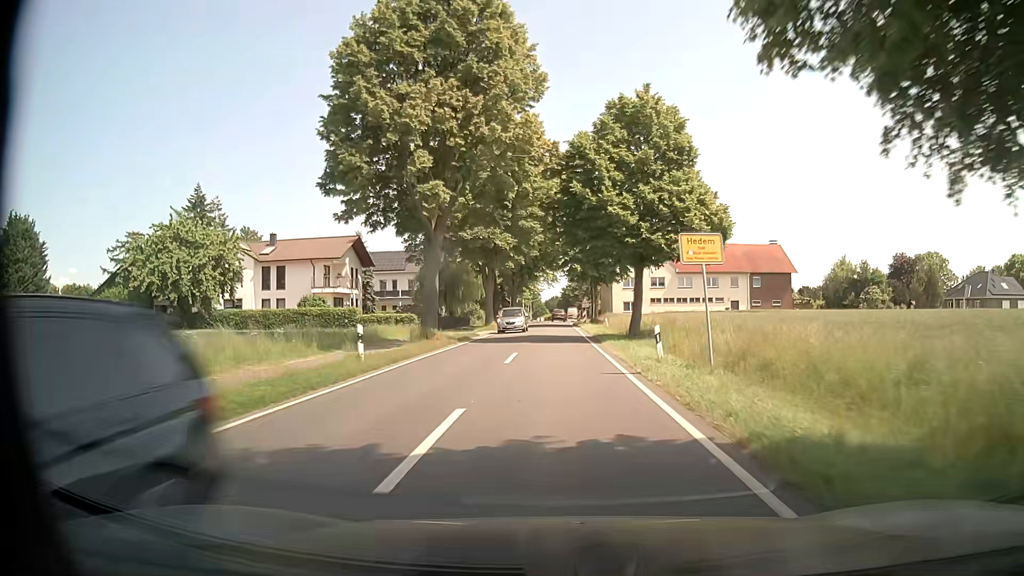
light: Day
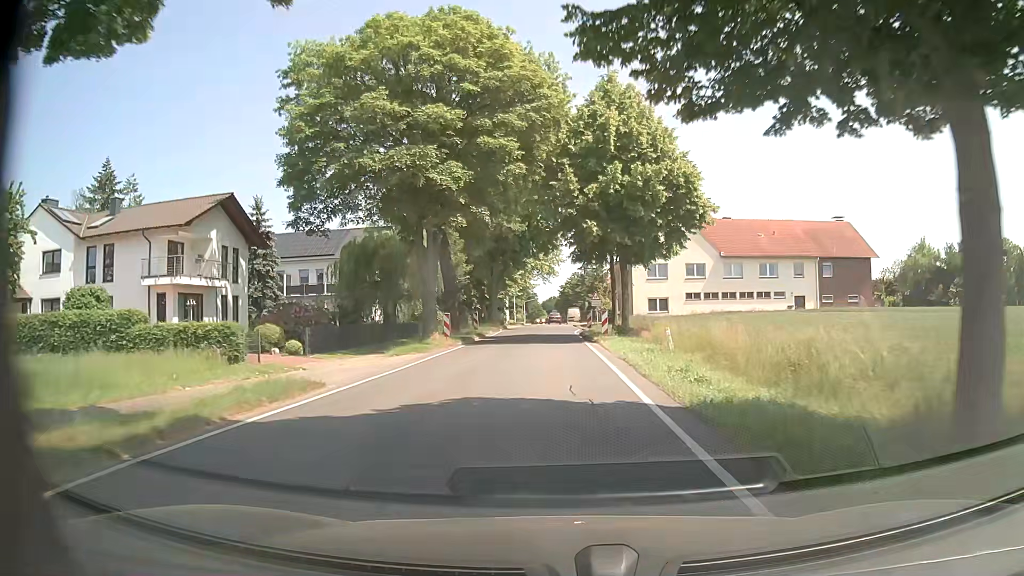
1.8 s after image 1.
(+0.2, +25.6) m; +1°
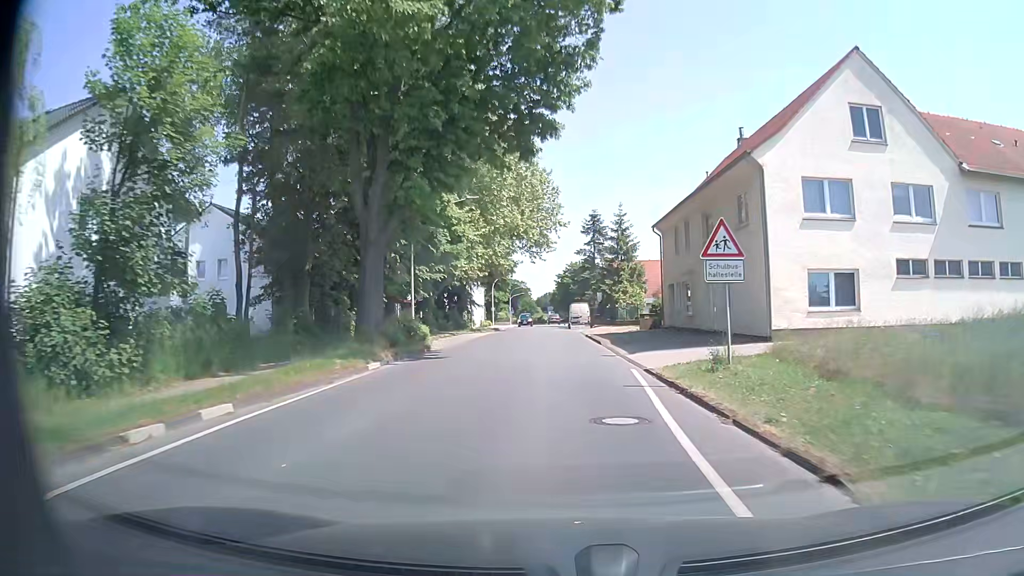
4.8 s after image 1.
(-0.5, +41.0) m; 0°
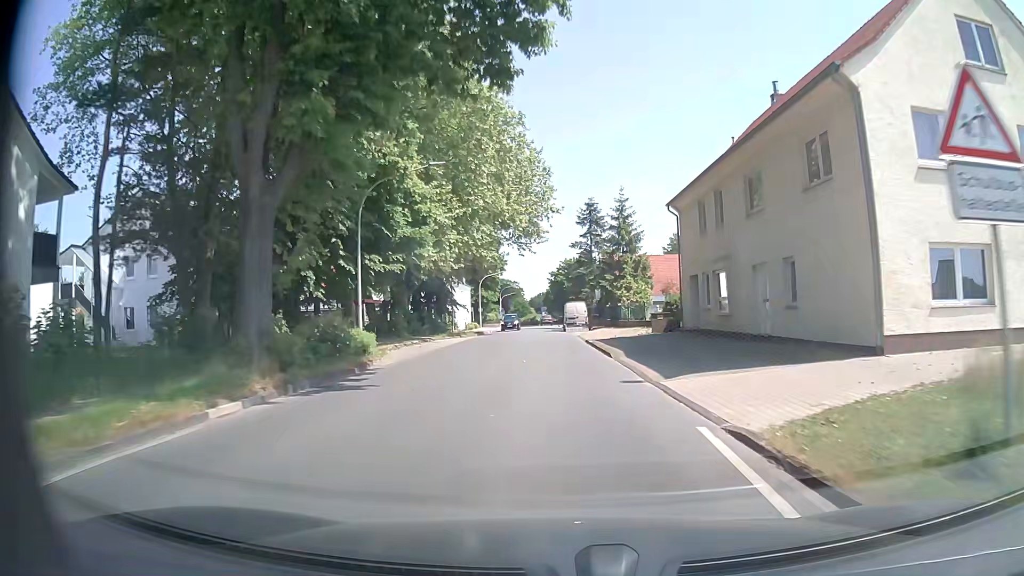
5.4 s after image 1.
(+0.1, +8.4) m; +1°
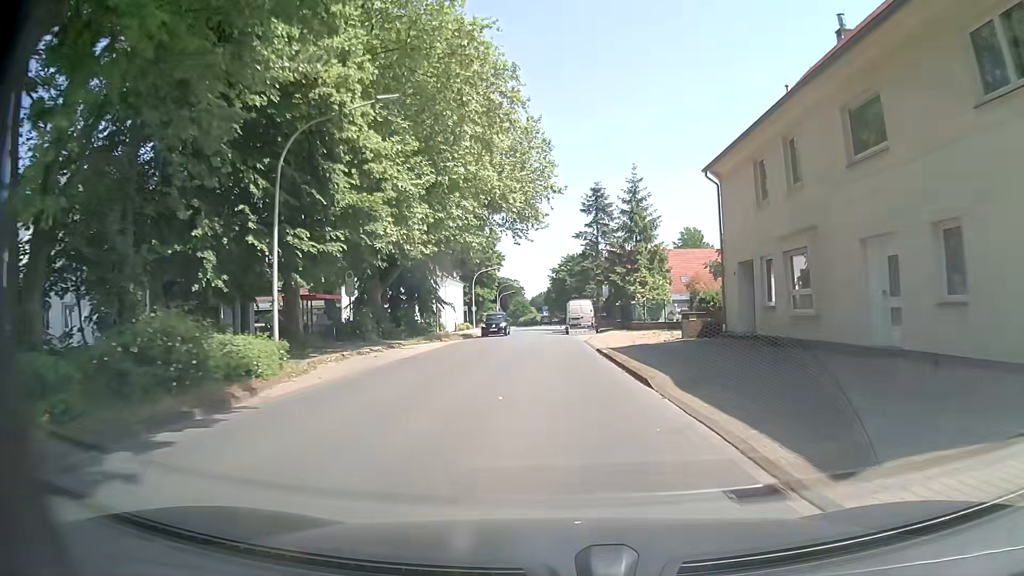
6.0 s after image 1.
(-0.1, +8.5) m; -1°
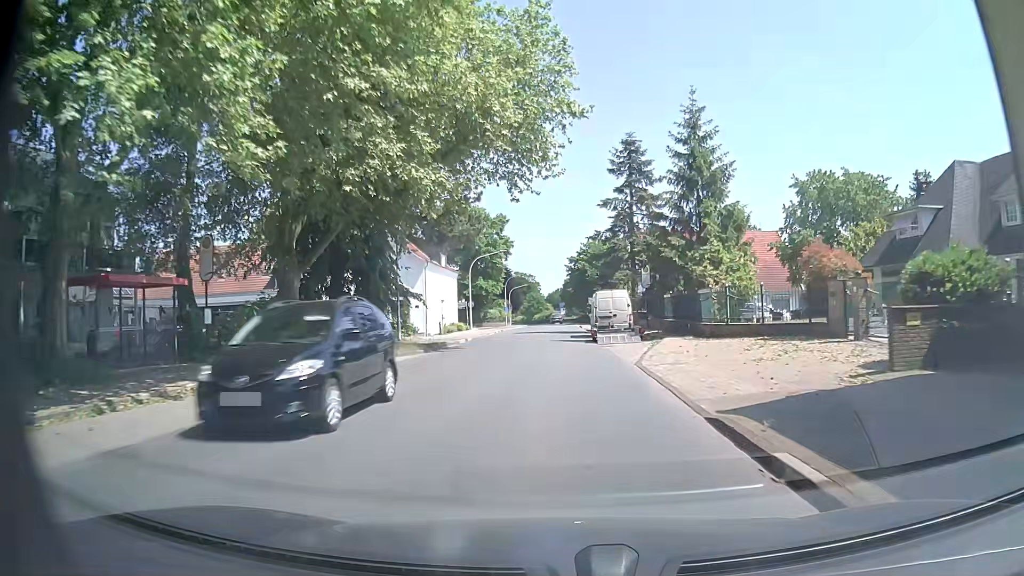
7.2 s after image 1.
(-0.1, +17.0) m; -1°
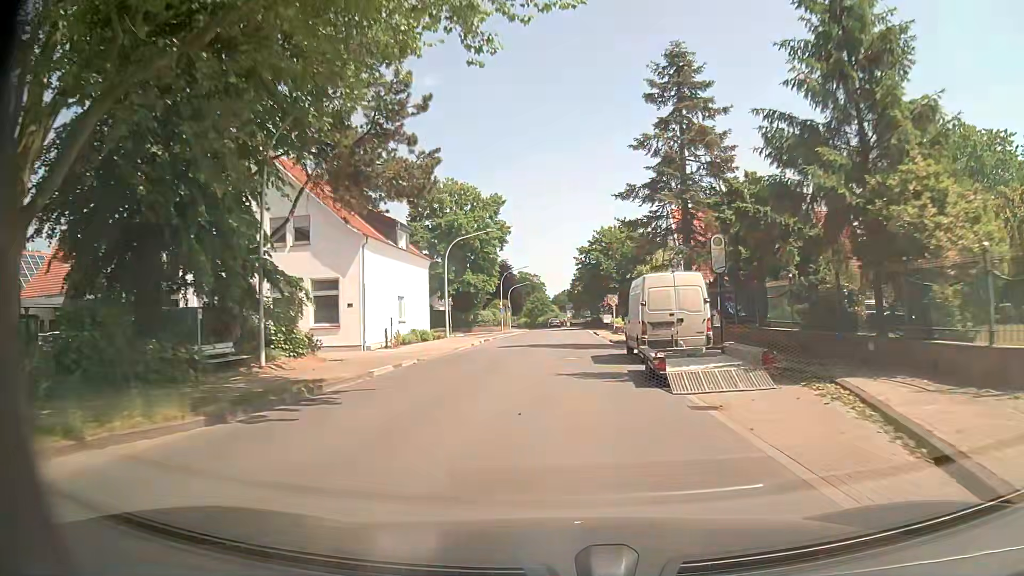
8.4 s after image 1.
(-0.1, +17.1) m; -1°
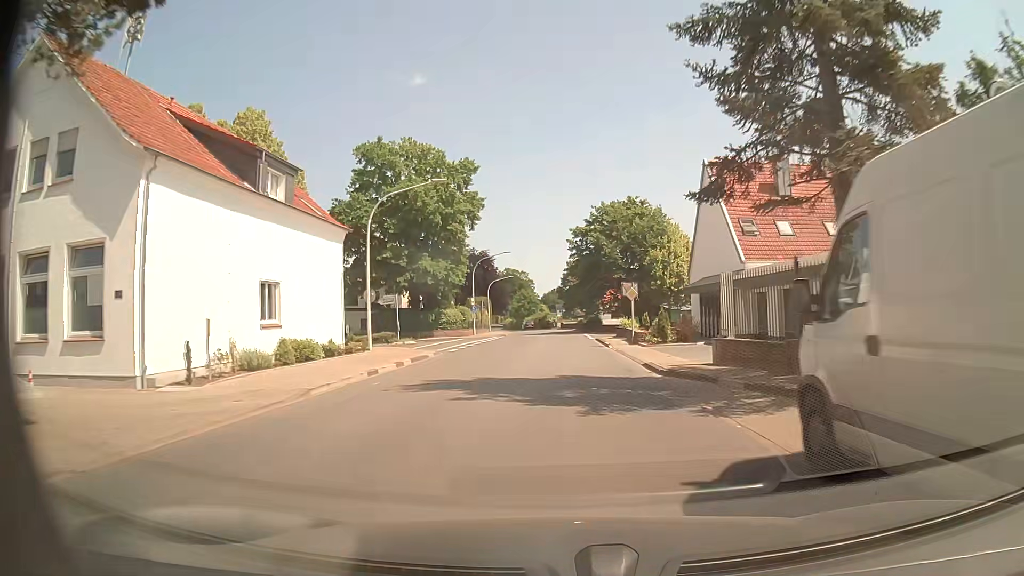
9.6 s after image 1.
(+0.2, +17.3) m; +1°
(0, +10) (0, +20) (0, +30) (0, +40) (0, +50) (0, +60) (0, +70) (-1, +80) (-1, +90) (-2, +100) m
